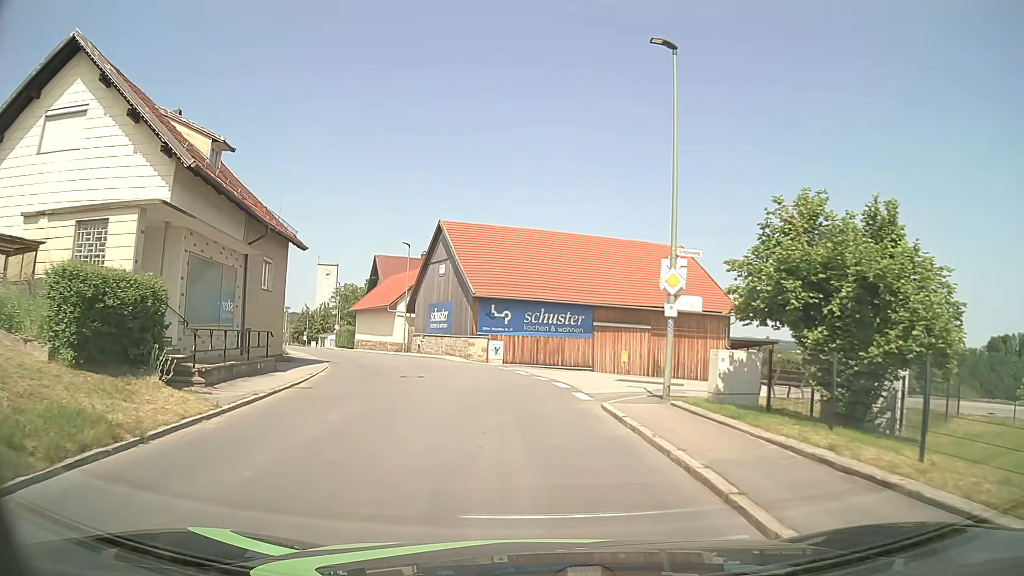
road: tertiary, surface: asphalt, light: Day
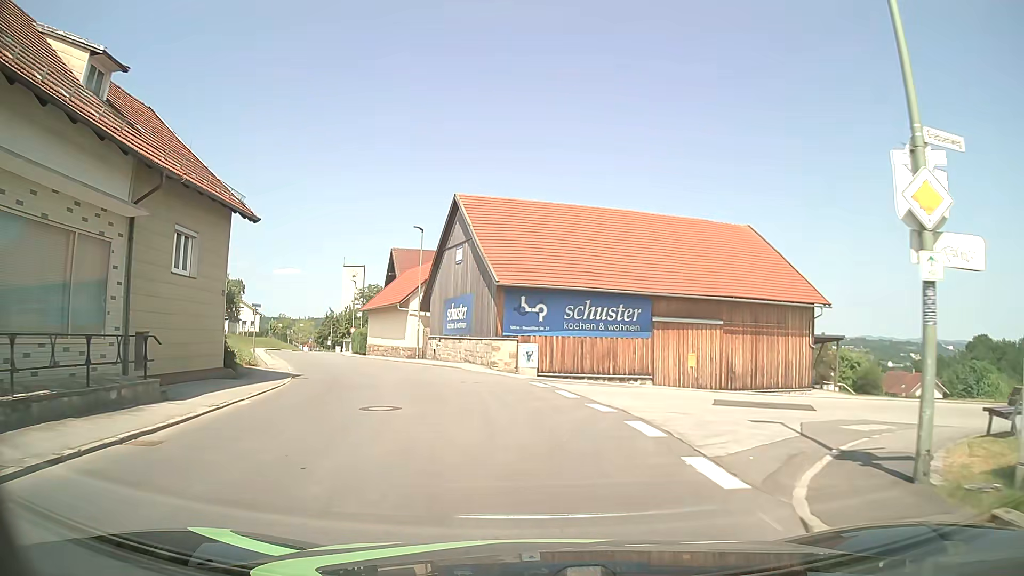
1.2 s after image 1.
(-0.2, +8.7) m; -3°
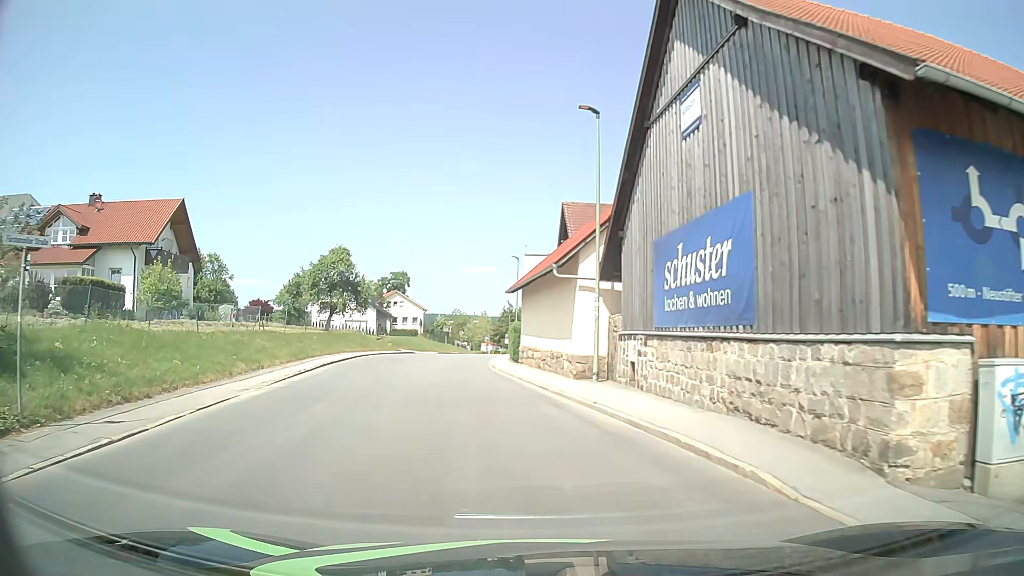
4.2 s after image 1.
(-2.7, +21.8) m; -16°
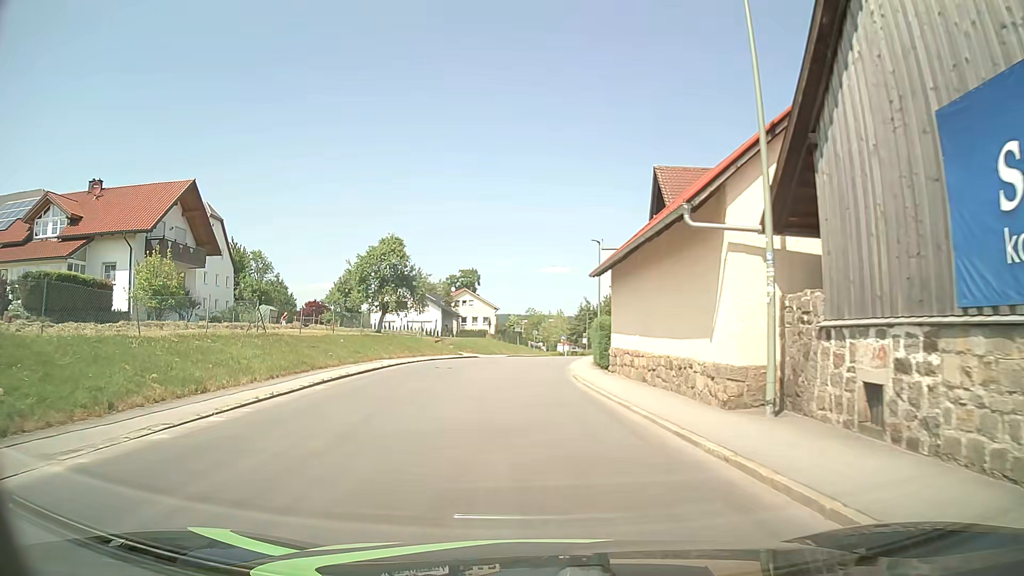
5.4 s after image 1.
(-0.5, +9.0) m; -6°
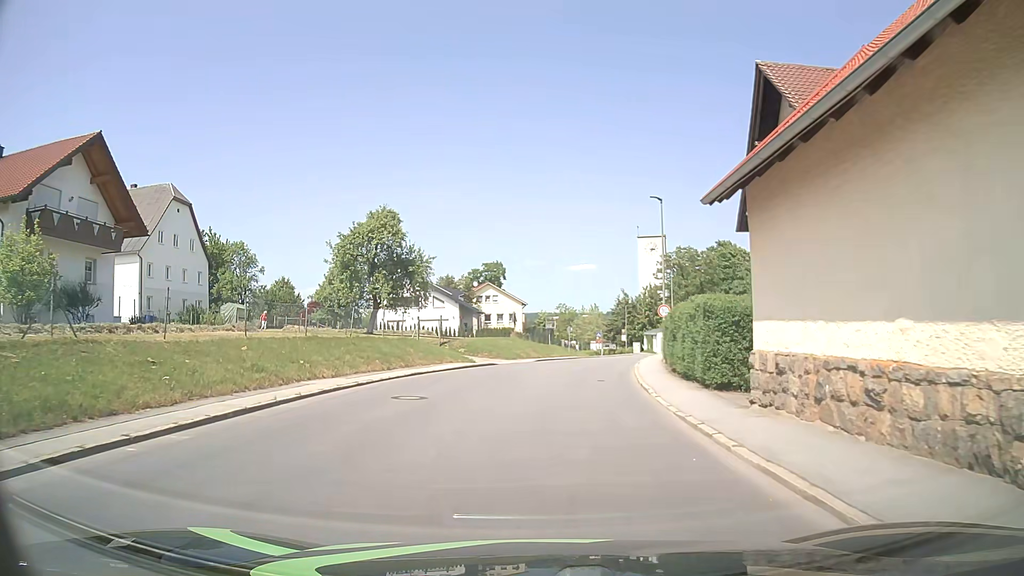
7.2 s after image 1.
(-0.5, +13.6) m; -3°
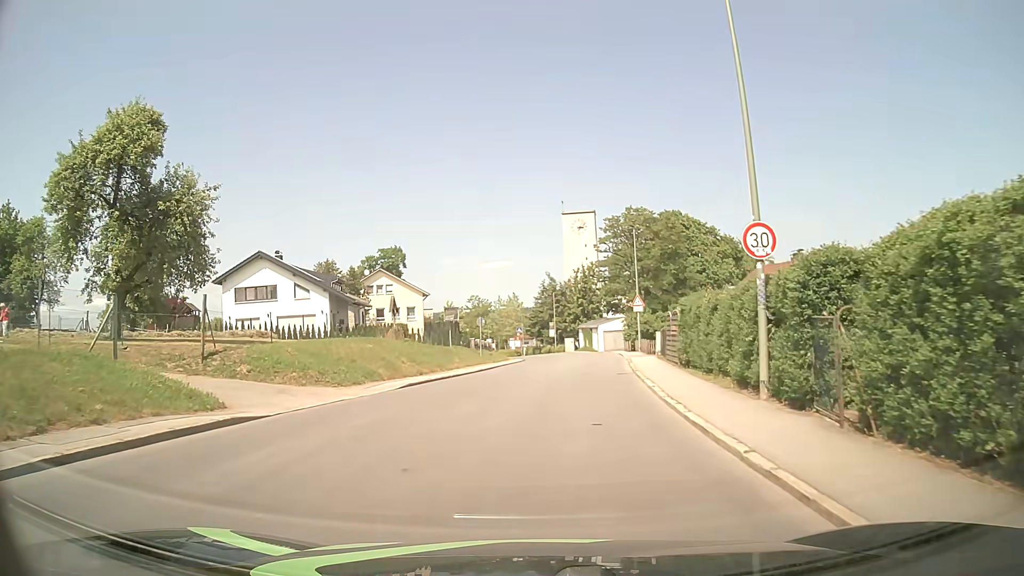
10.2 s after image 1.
(+1.0, +22.9) m; +6°
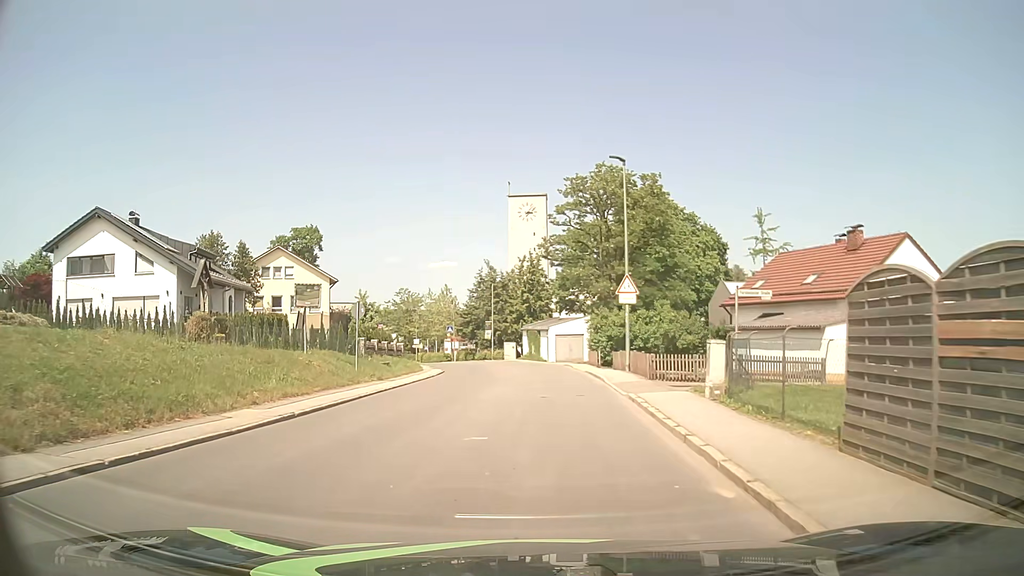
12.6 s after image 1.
(+1.0, +18.1) m; +5°
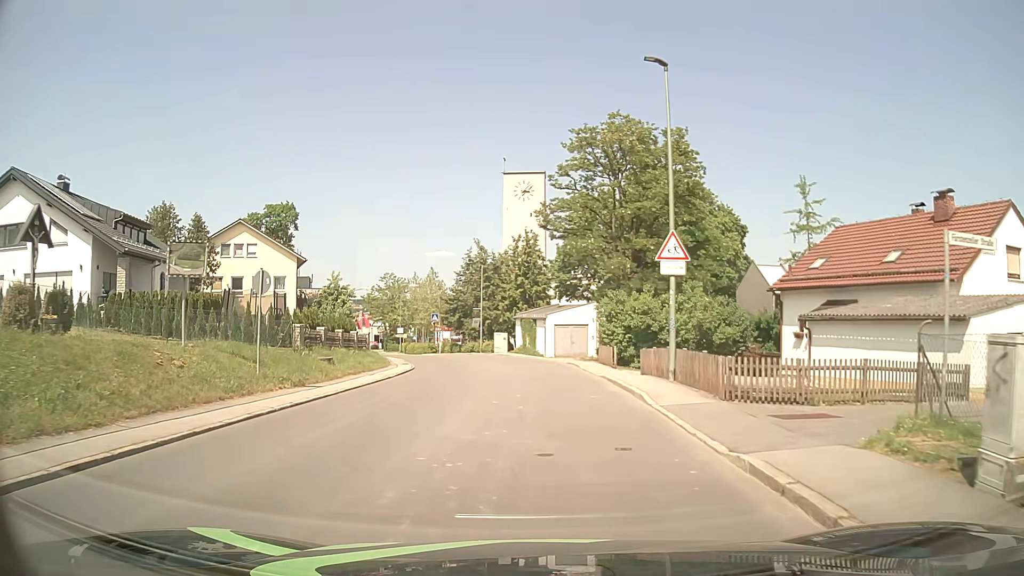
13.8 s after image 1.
(+0.1, +9.1) m; 0°
(0, +10) (0, +20) (0, +30) (-1, +40) (-4, +50) (-7, +59) (-11, +68) (-15, +78) (-19, +87) (-22, +96) m
